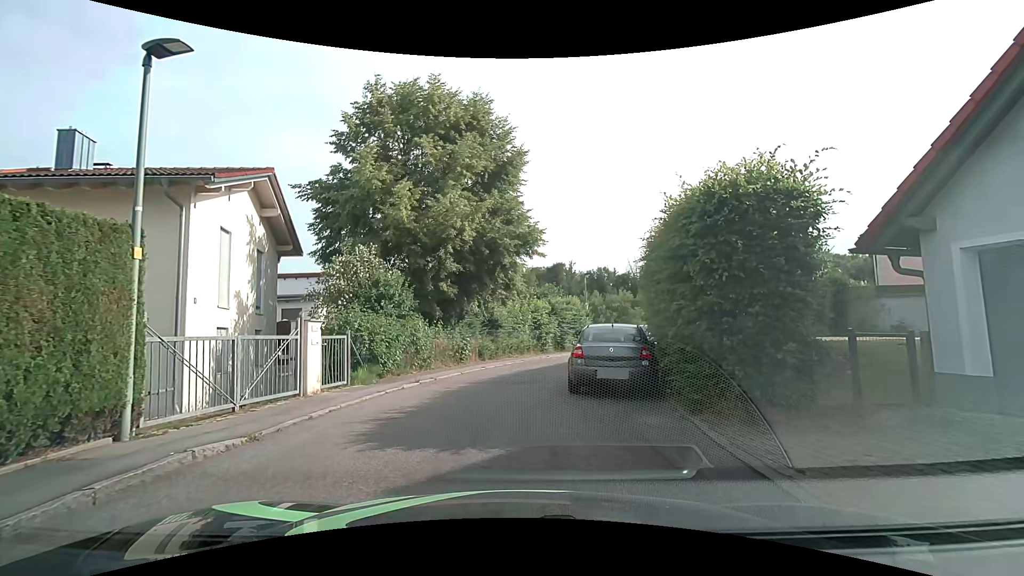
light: Day
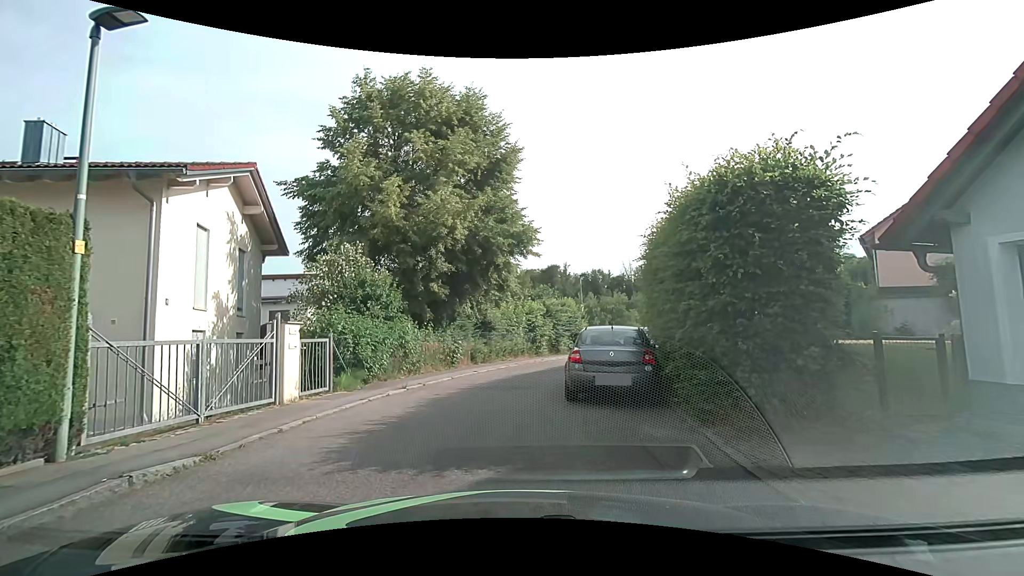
(0.0, +0.7) m; 0°
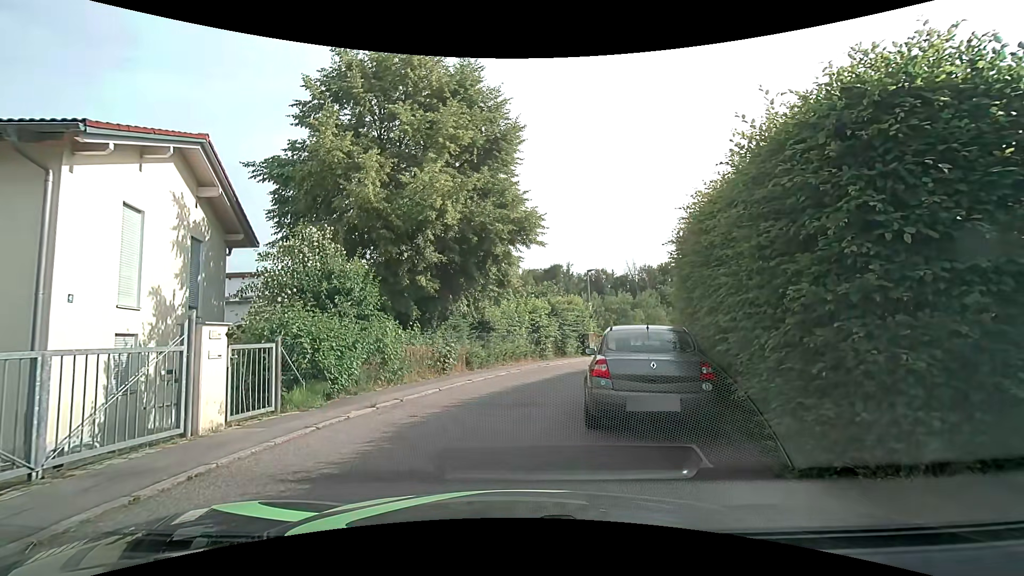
(0.0, +2.6) m; 0°
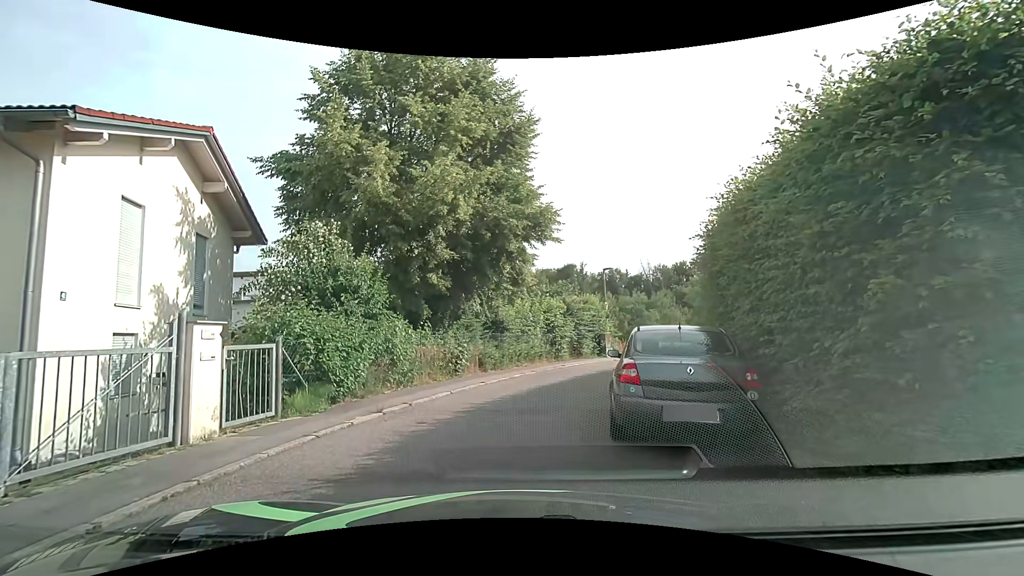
(0.0, +0.7) m; 0°
